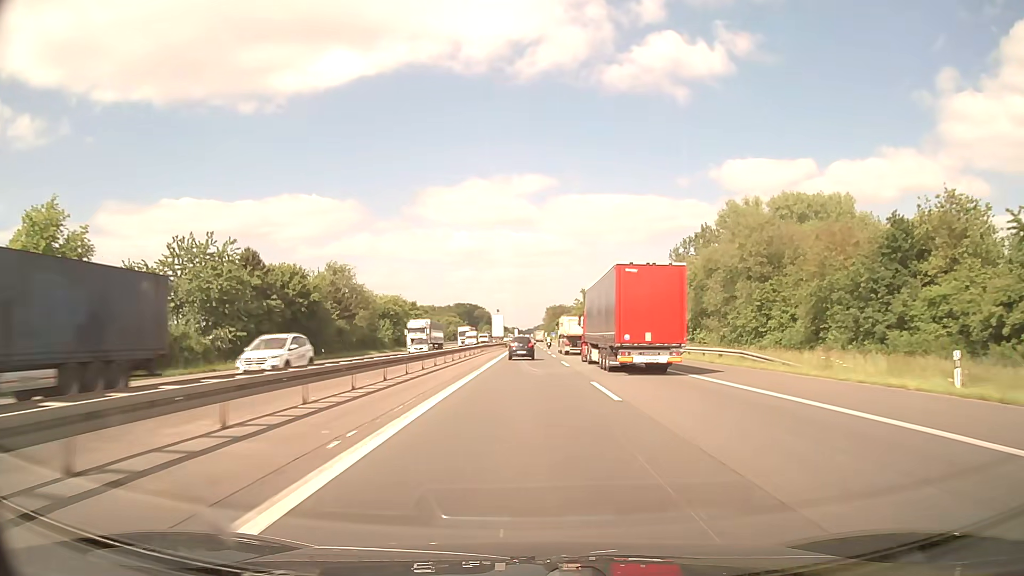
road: motorway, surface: asphalt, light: Day
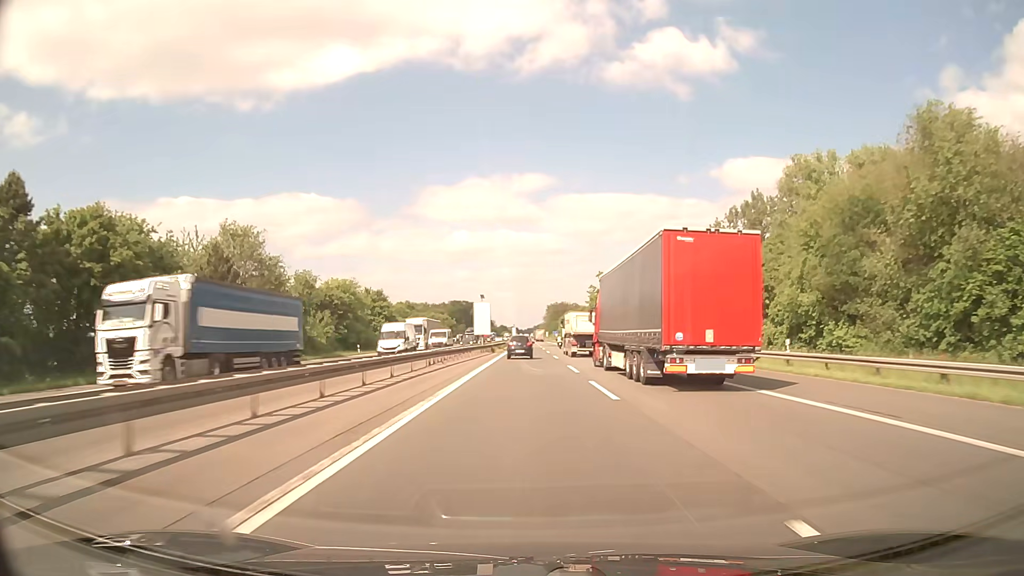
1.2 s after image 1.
(0.0, +34.8) m; 0°
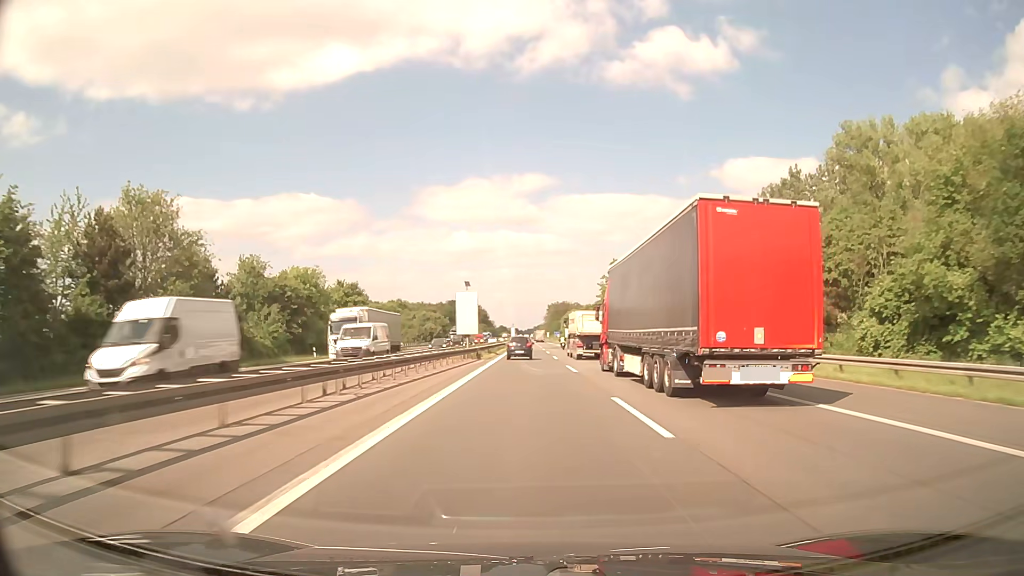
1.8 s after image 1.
(0.0, +17.4) m; 0°
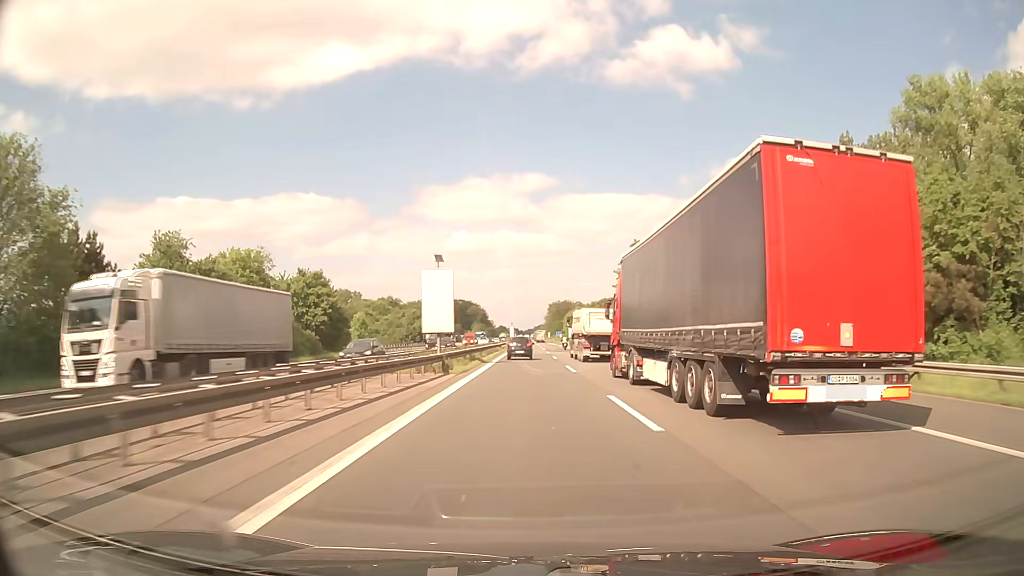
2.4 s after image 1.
(0.0, +17.4) m; 0°
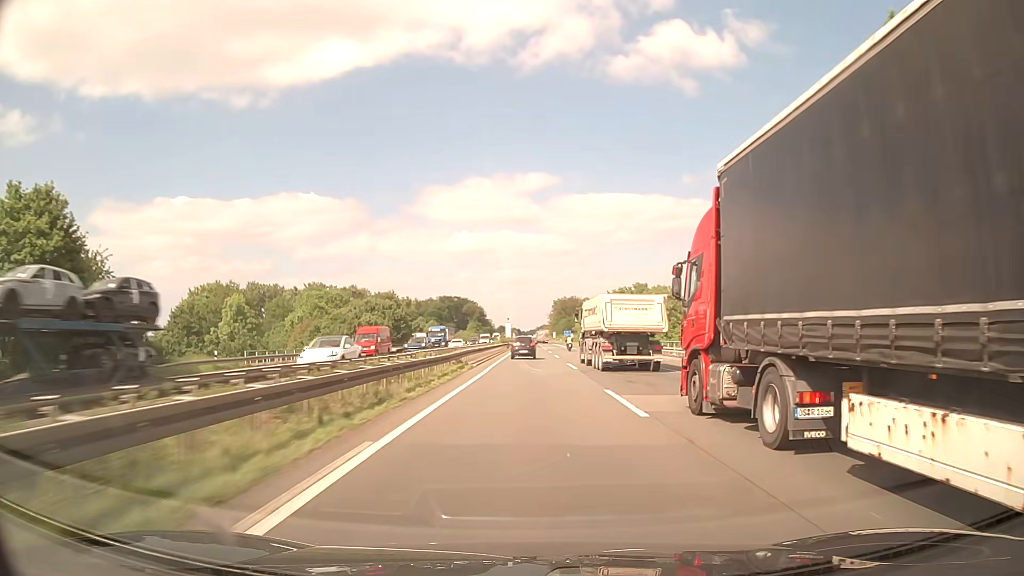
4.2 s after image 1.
(0.0, +52.1) m; 0°
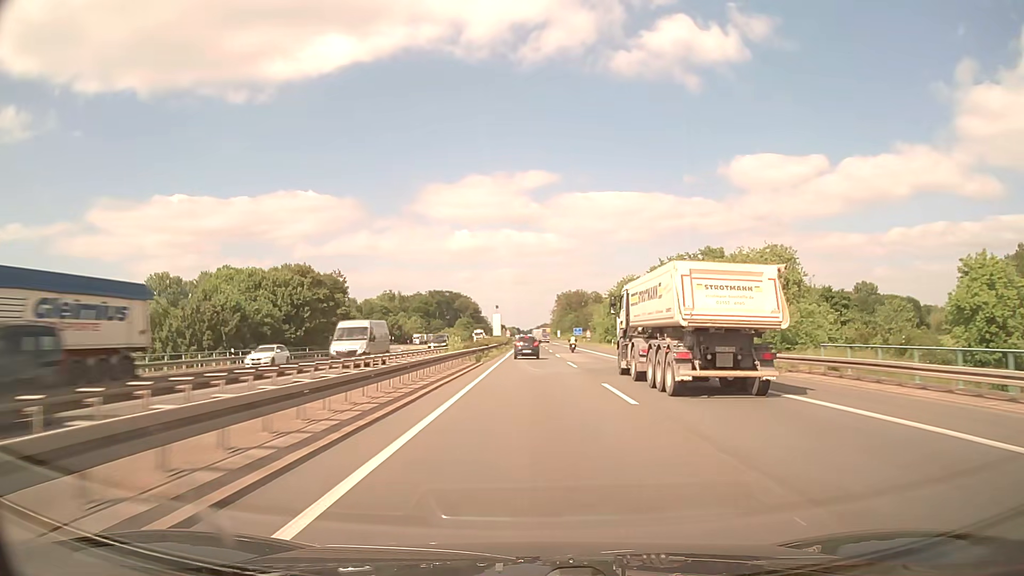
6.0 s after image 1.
(0.0, +52.3) m; 0°
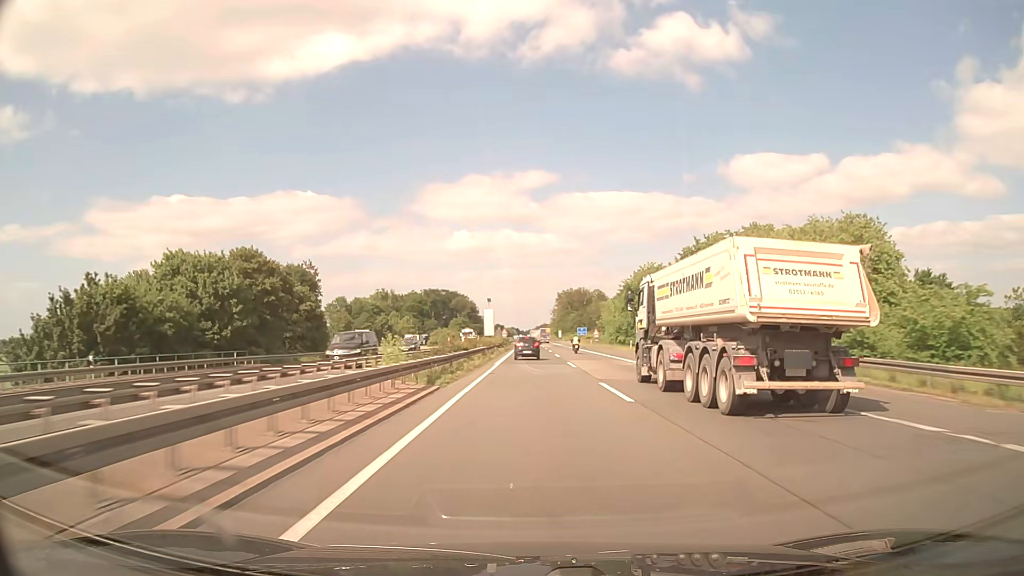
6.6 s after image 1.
(0.0, +17.2) m; 0°
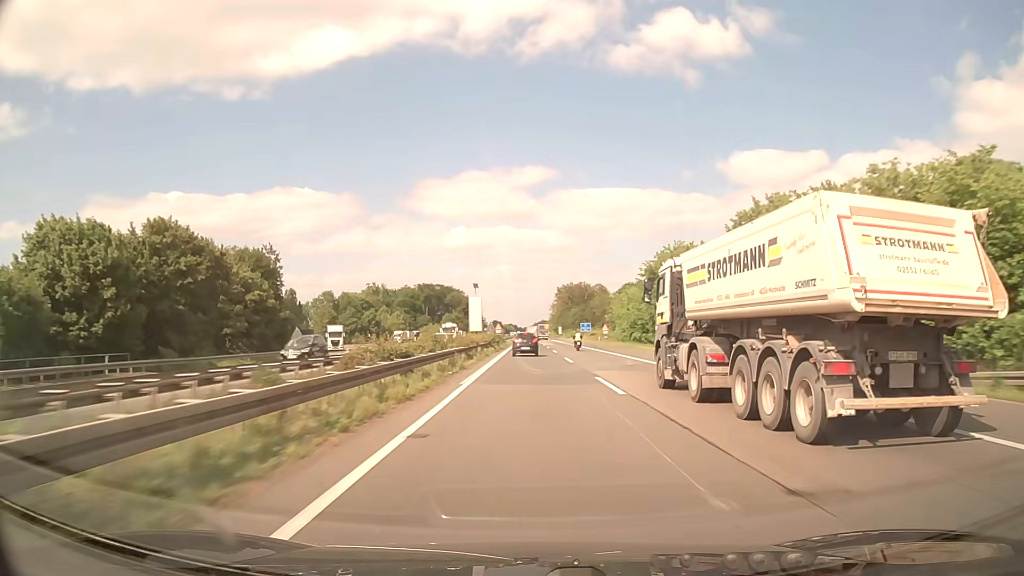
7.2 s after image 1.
(0.0, +17.0) m; 0°
(0, +10) (0, +20) (0, +30) (0, +40) (0, +50) (0, +60) (0, +70) (0, +80) (0, +90) (0, +100) m
